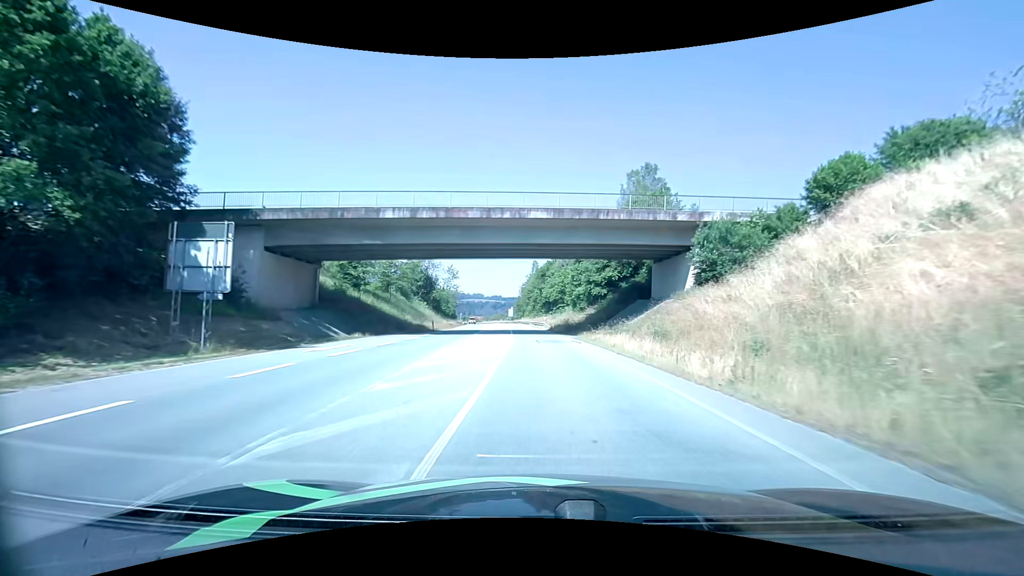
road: primary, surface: asphalt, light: Day
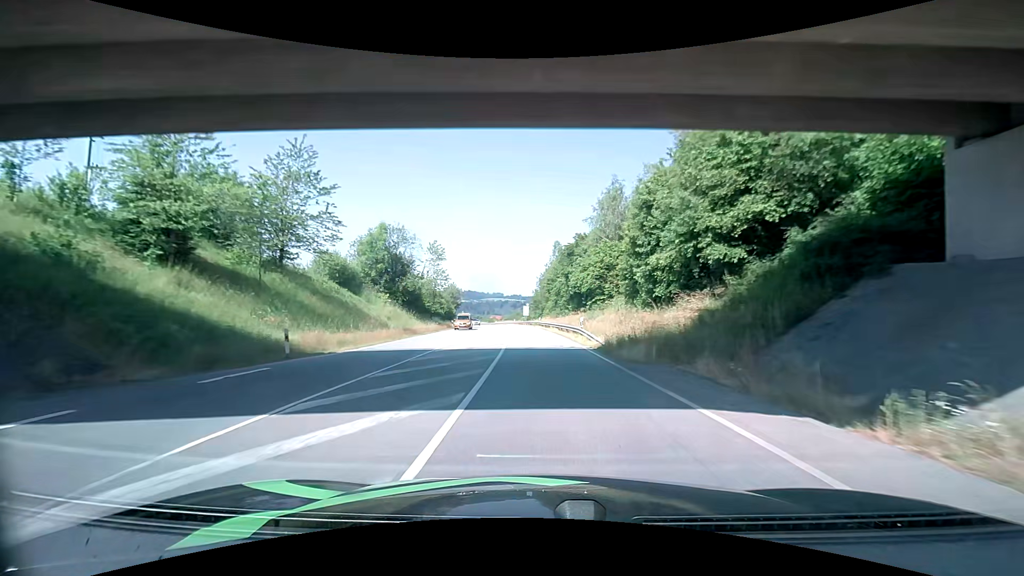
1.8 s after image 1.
(-0.6, +31.0) m; -3°
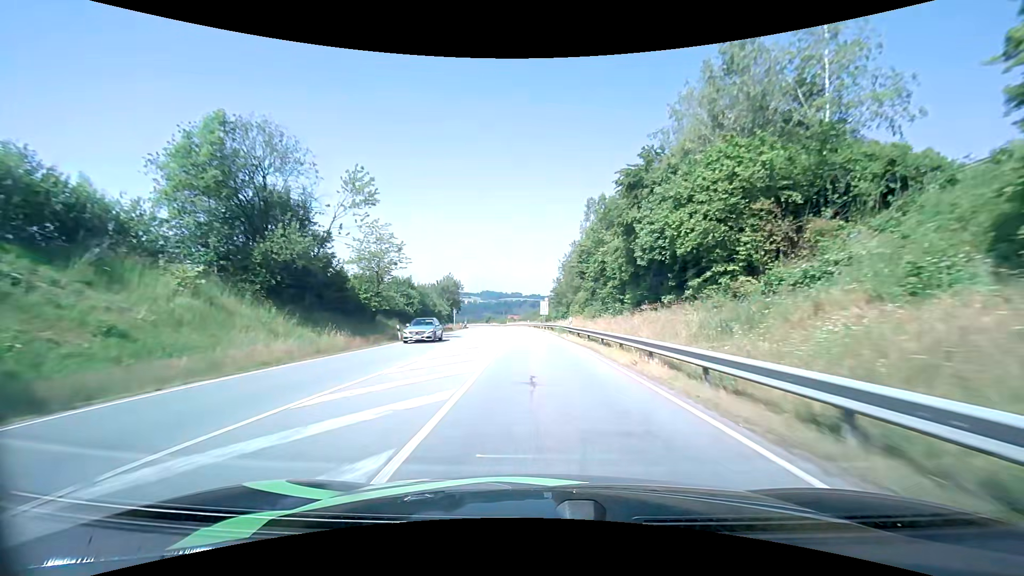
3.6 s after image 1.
(0.0, +33.1) m; -1°
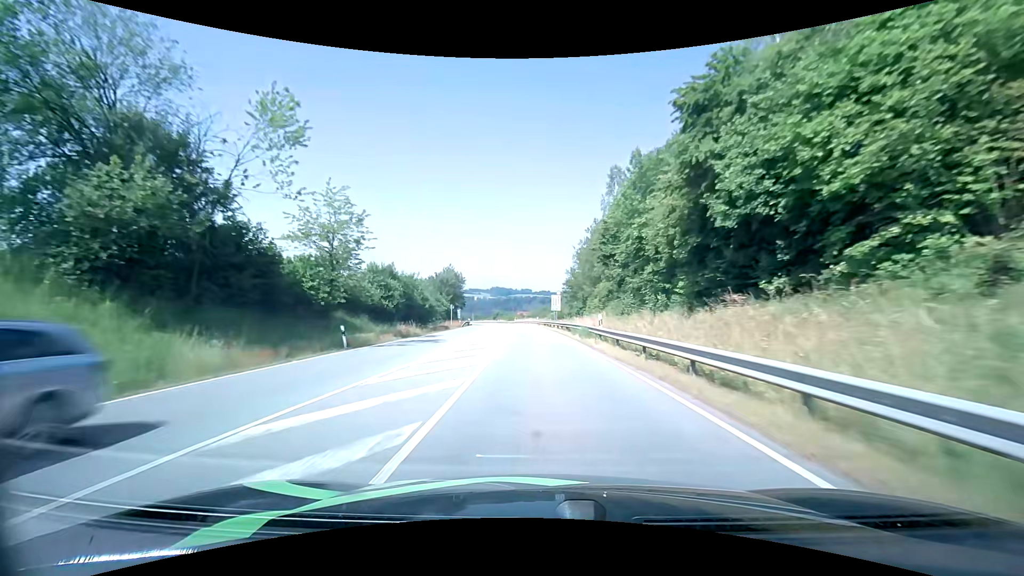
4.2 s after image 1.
(-0.1, +11.2) m; -1°
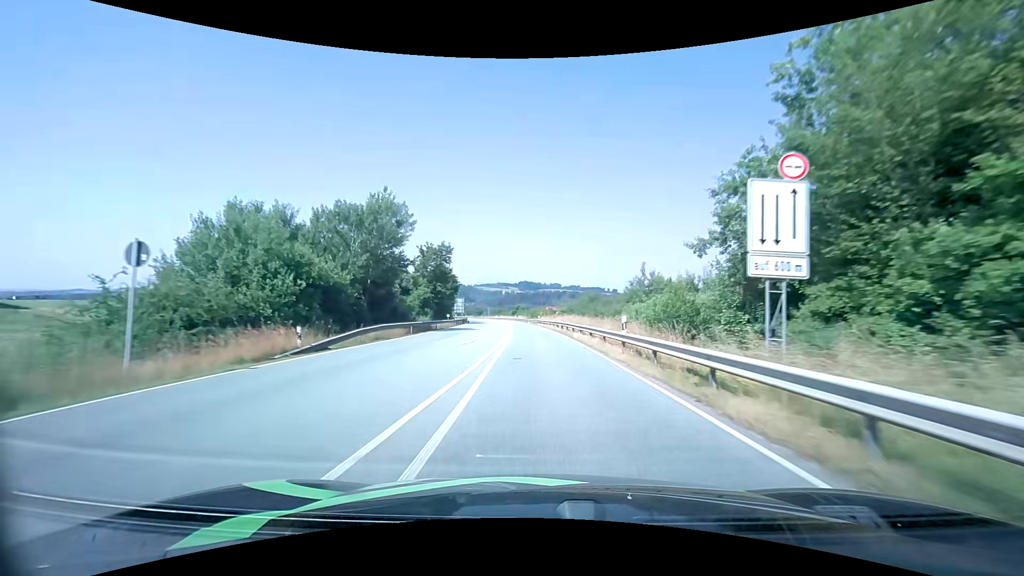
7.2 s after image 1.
(-2.0, +57.2) m; -3°
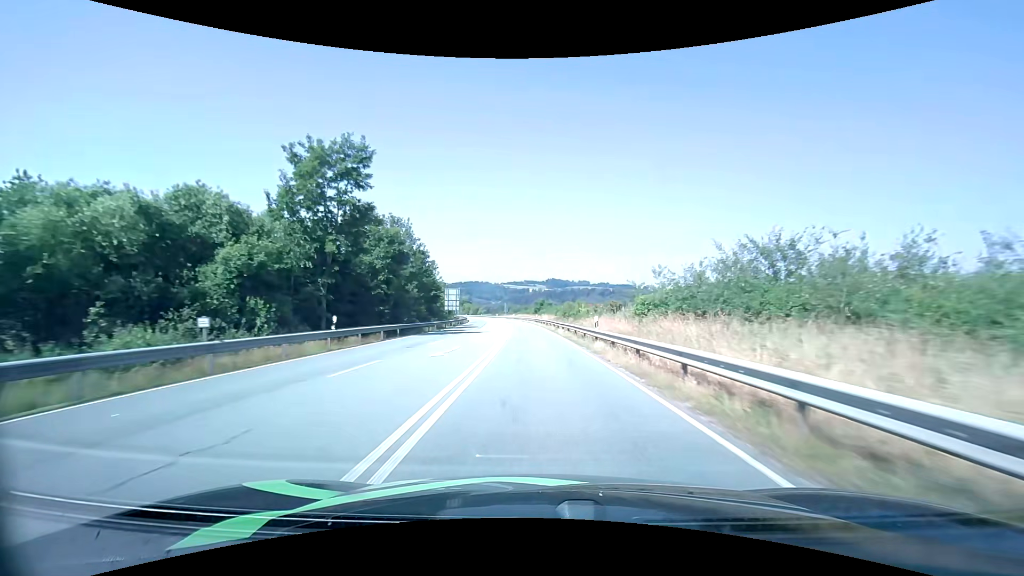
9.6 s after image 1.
(-1.1, +47.6) m; -3°
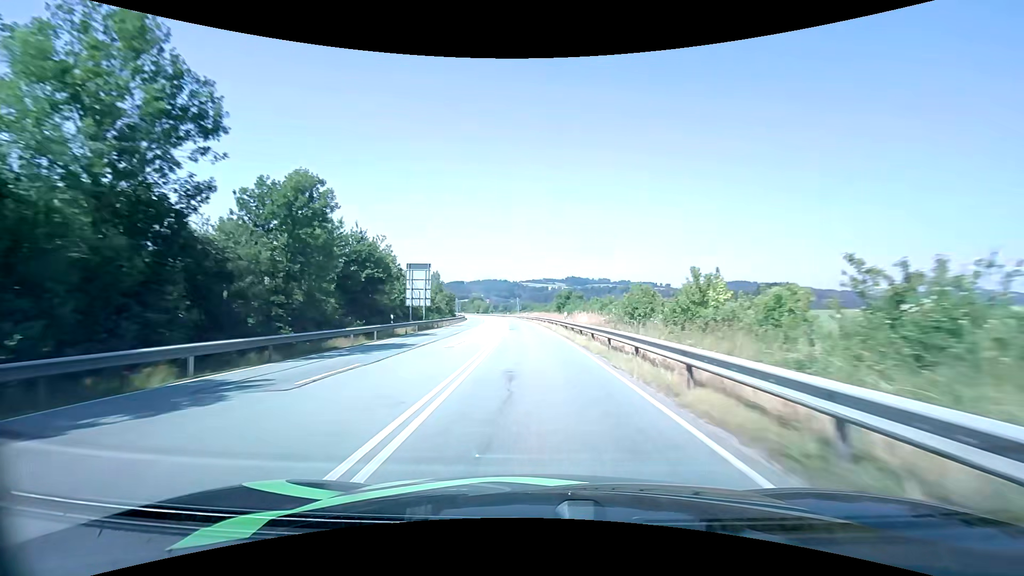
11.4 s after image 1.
(-0.8, +37.2) m; -2°
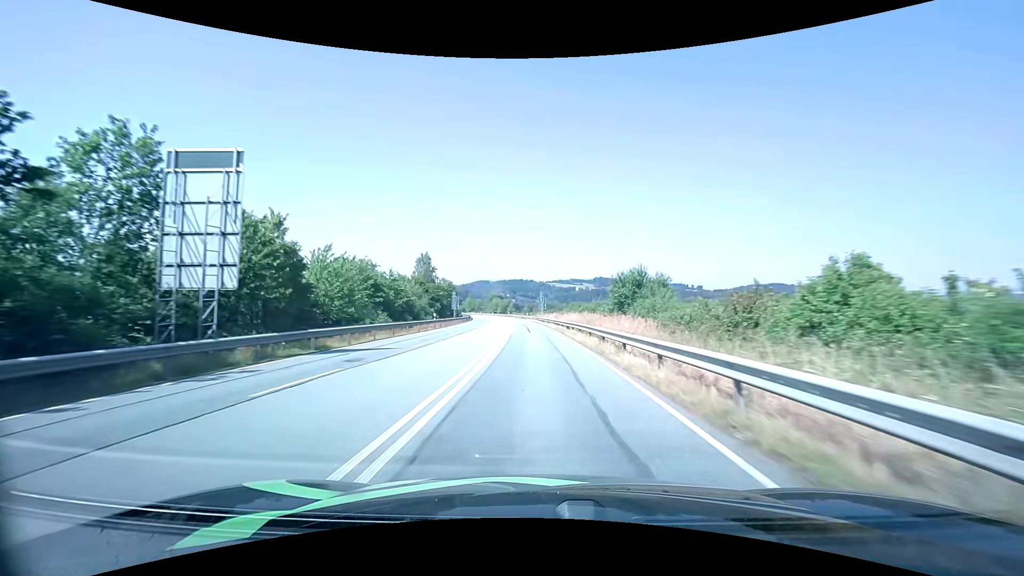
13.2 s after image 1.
(-1.0, +37.7) m; -3°
(0, +10) (0, +20) (0, +30) (-1, +40) (-1, +50) (-2, +60) (-3, +70) (-3, +80) (-4, +90) (-5, +100) m
